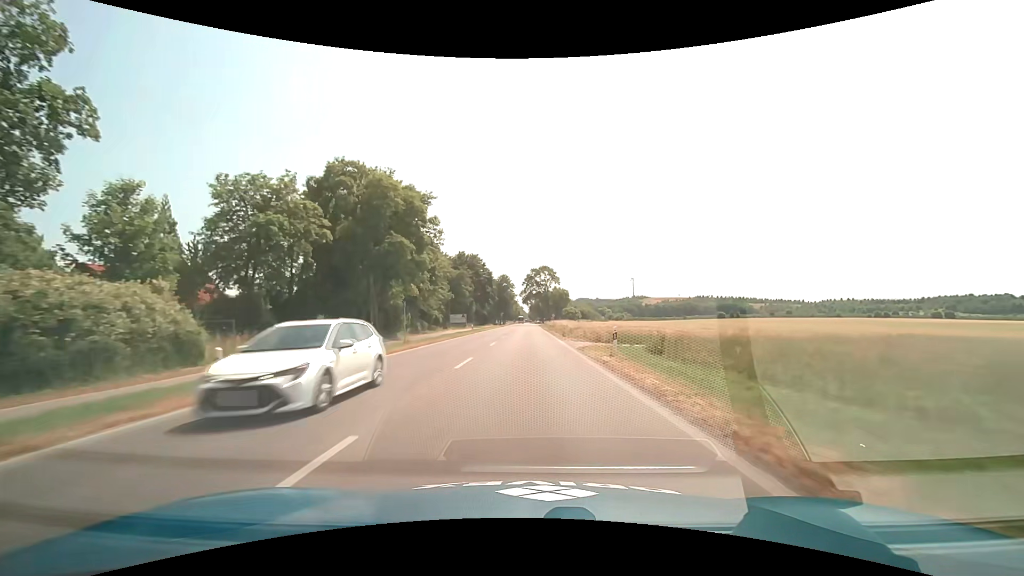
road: secondary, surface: asphalt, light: Day
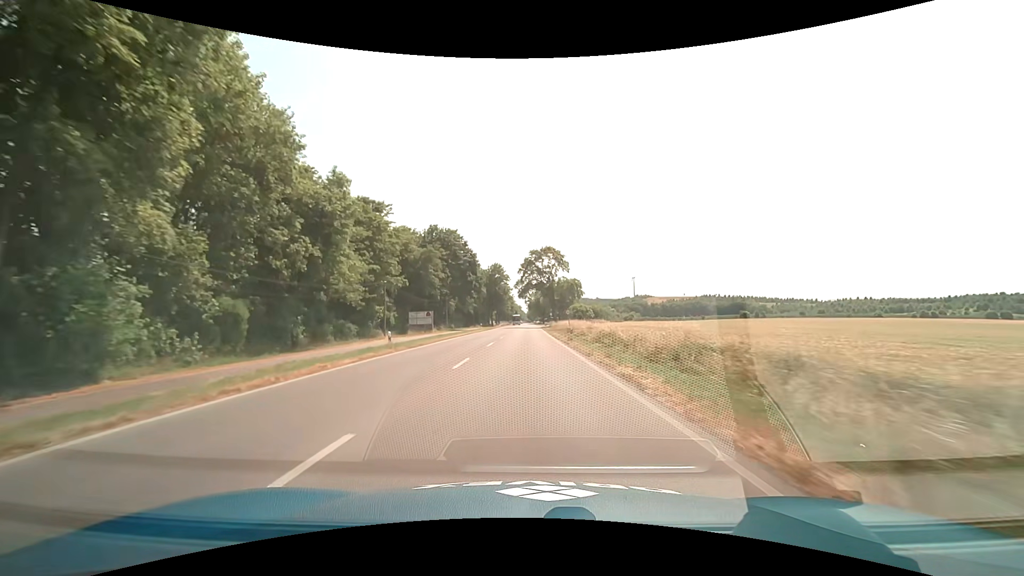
(-0.1, +35.8) m; 0°
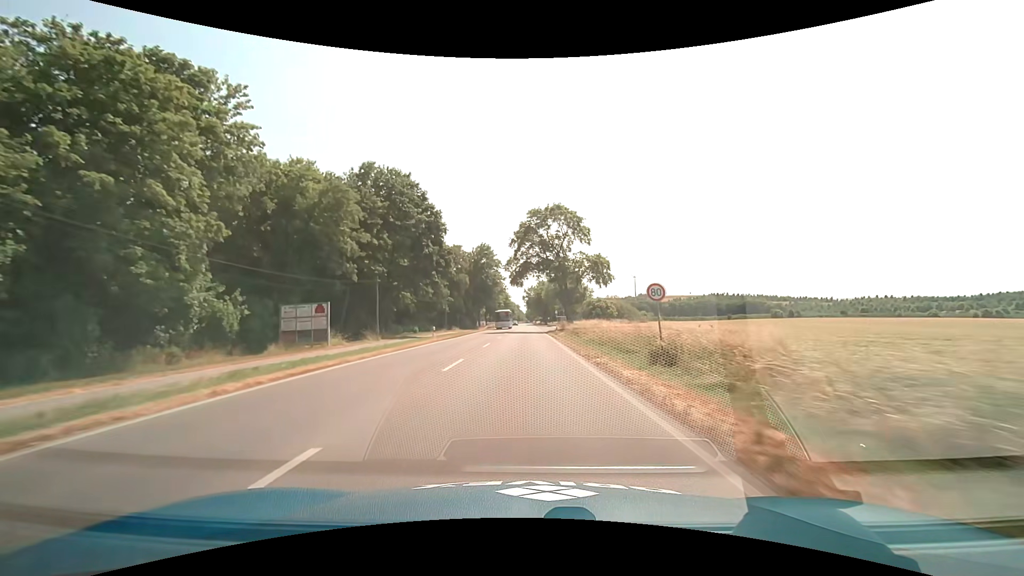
(0.0, +36.5) m; 0°
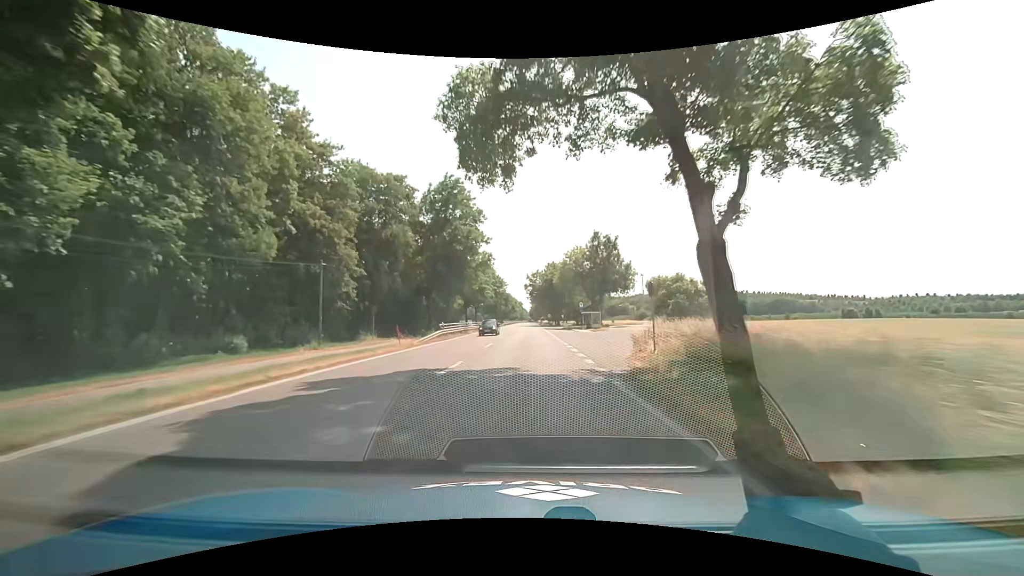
(-0.2, +49.3) m; 0°
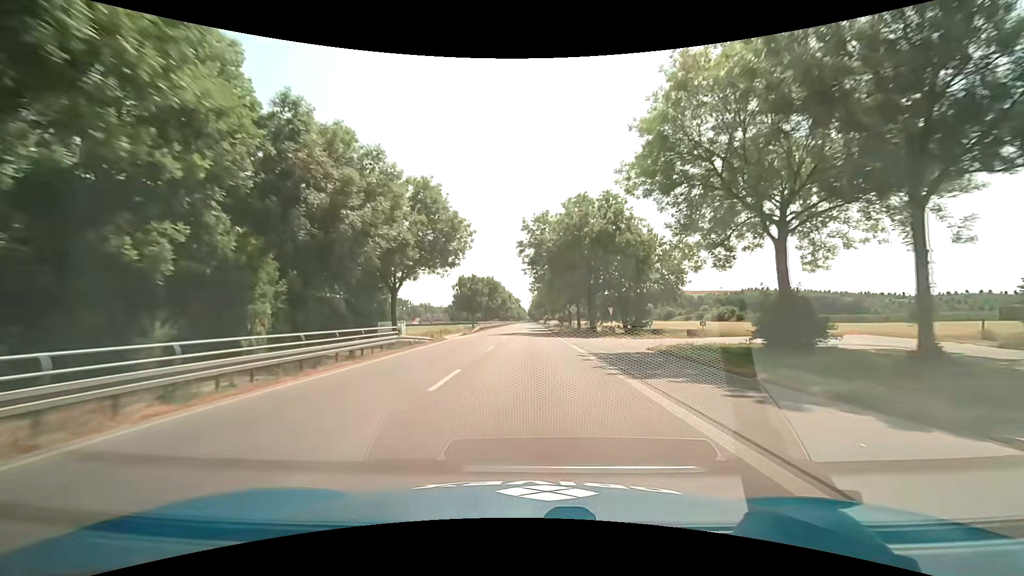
(-0.1, +62.2) m; 0°
(0, +10) (0, +20) (0, +30) (0, +40) (0, +50) (0, +60) (0, +70) (0, +80) (0, +90) (0, +100) m
